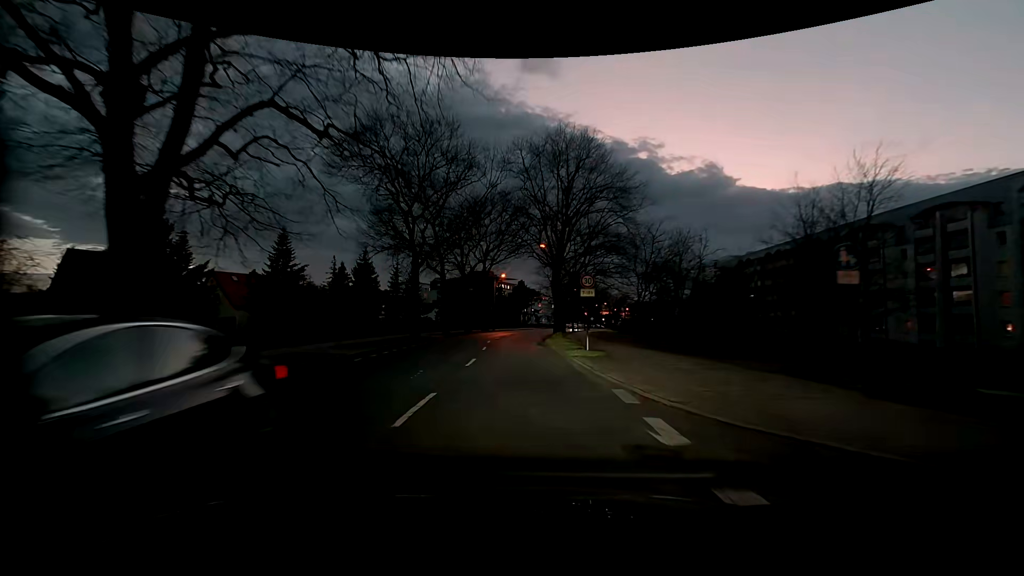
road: tertiary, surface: asphalt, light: Dusk
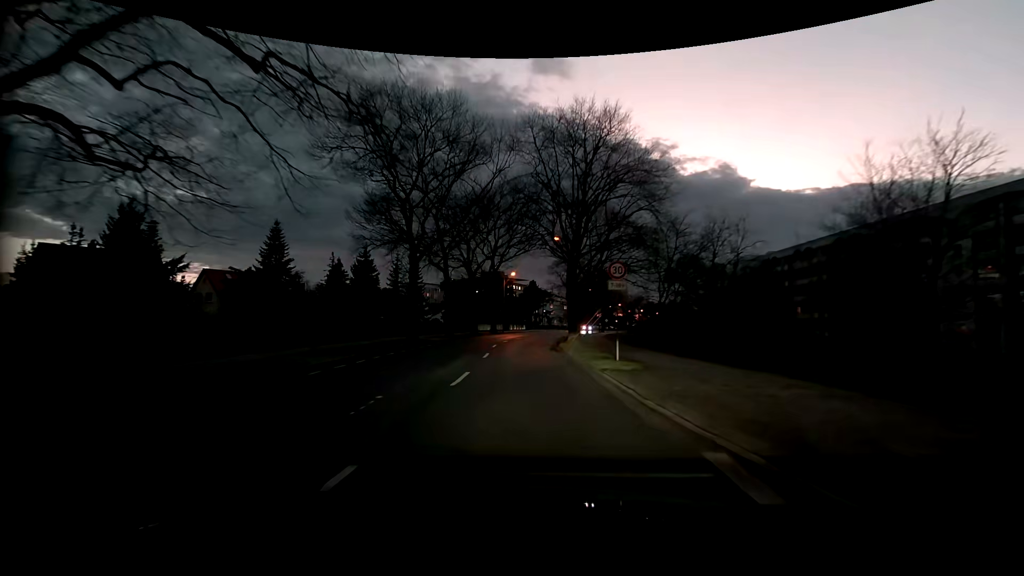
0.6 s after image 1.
(-0.1, +4.7) m; -1°
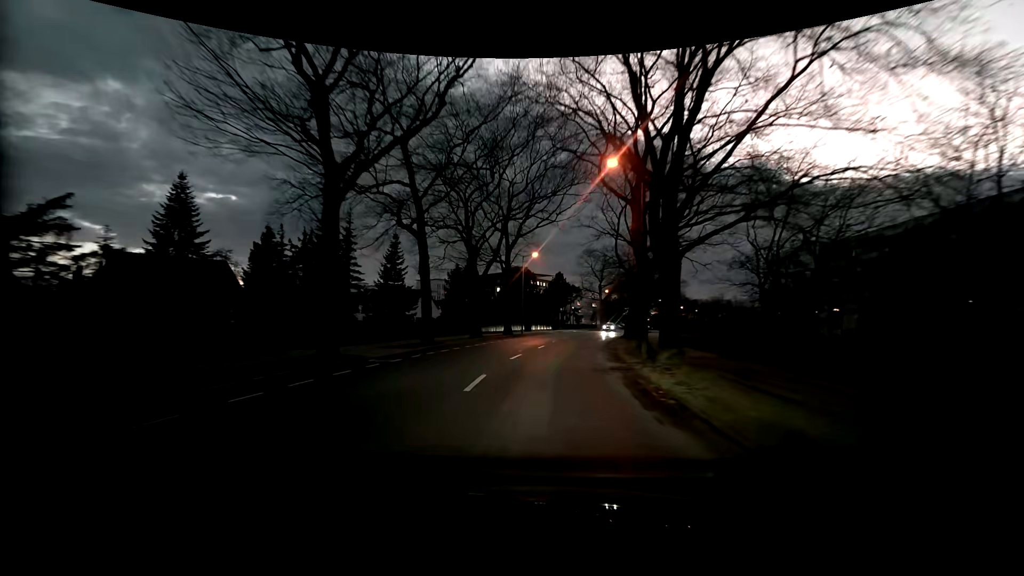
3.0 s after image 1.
(-0.5, +19.1) m; -2°
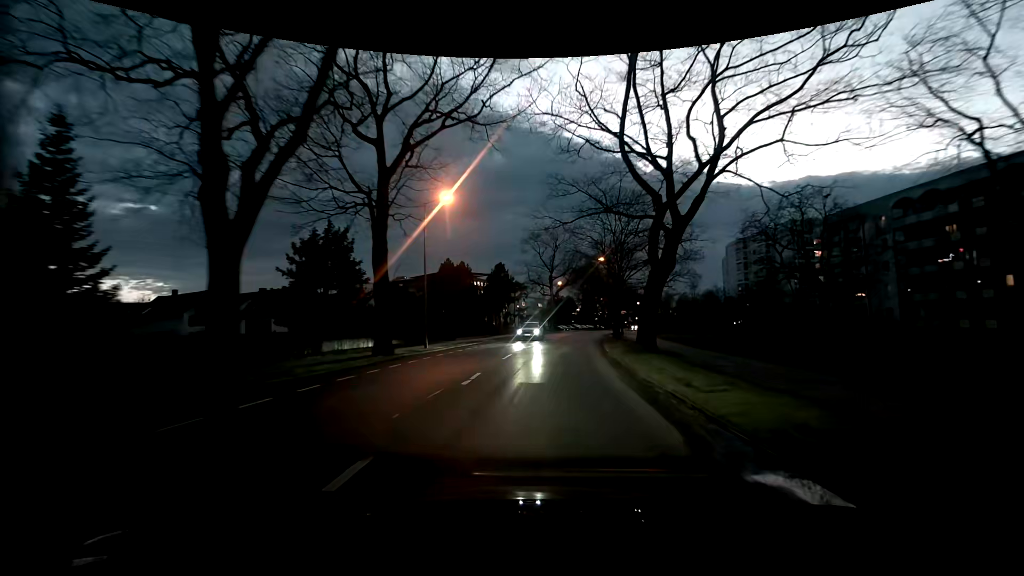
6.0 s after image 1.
(+1.3, +25.2) m; +5°
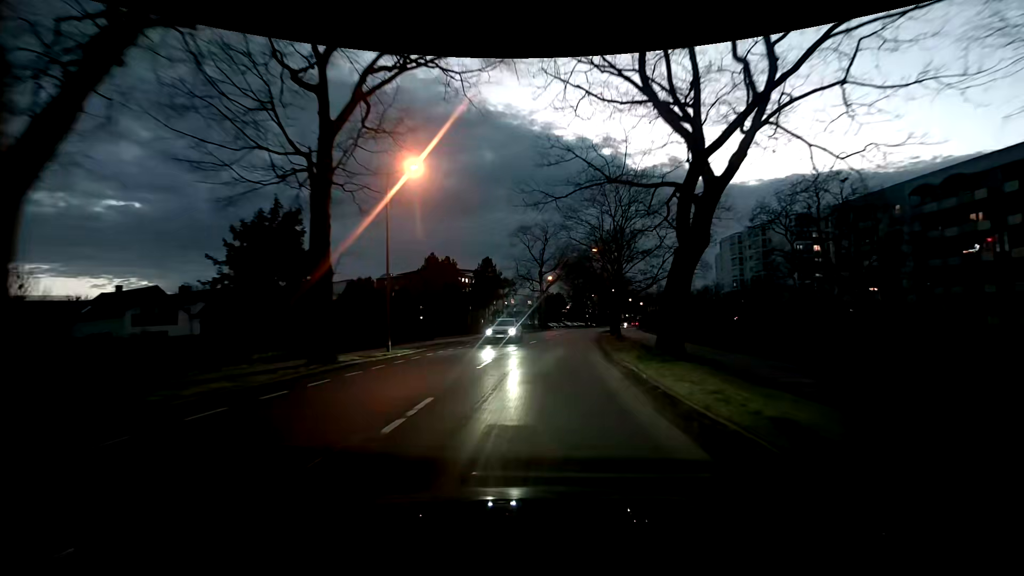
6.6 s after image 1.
(+0.1, +5.1) m; +1°
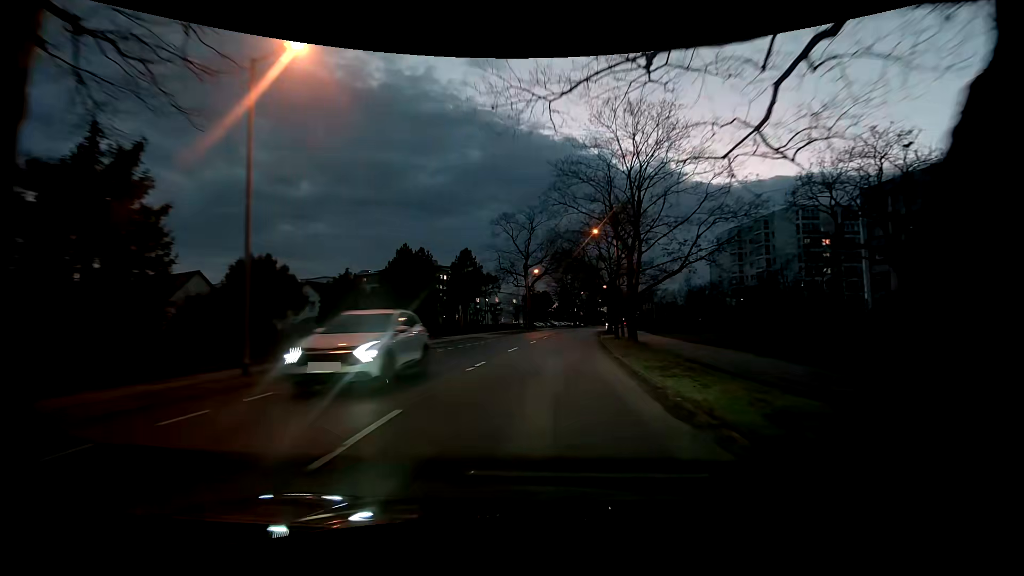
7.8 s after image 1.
(+0.4, +10.2) m; +2°
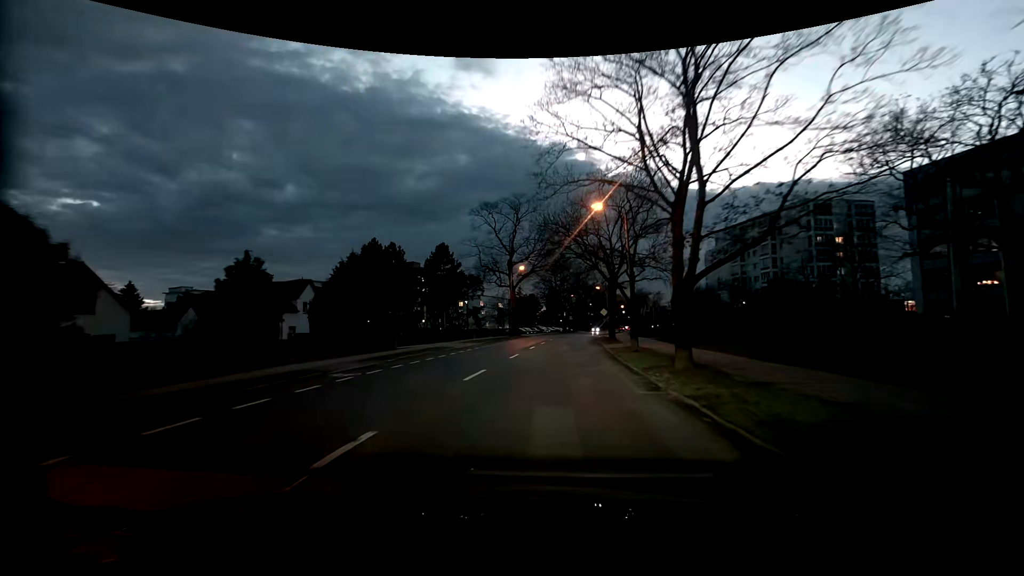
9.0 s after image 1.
(+0.2, +10.2) m; +2°
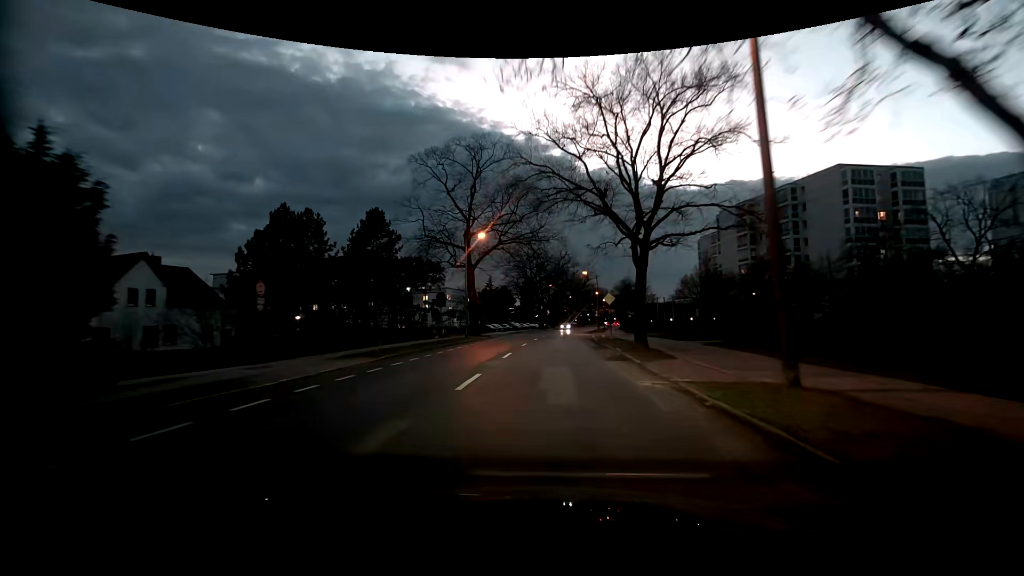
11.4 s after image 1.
(+0.5, +20.3) m; +2°
(0, +10) (+1, +20) (+1, +30) (+2, +40) (+3, +50) (+4, +60) (+5, +70) (+7, +80) (+8, +90) (+10, +99) m
